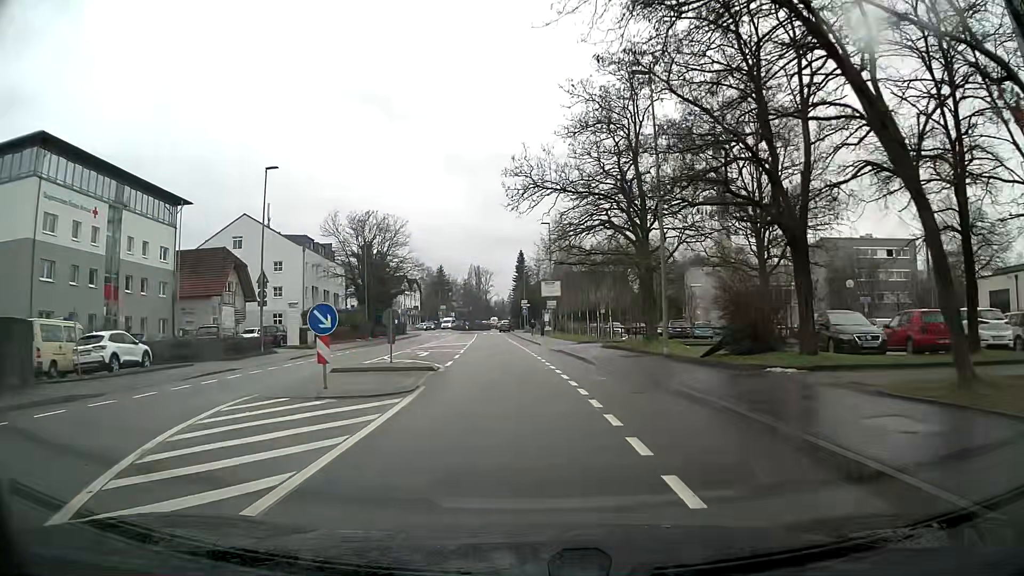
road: tertiary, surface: asphalt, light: Day
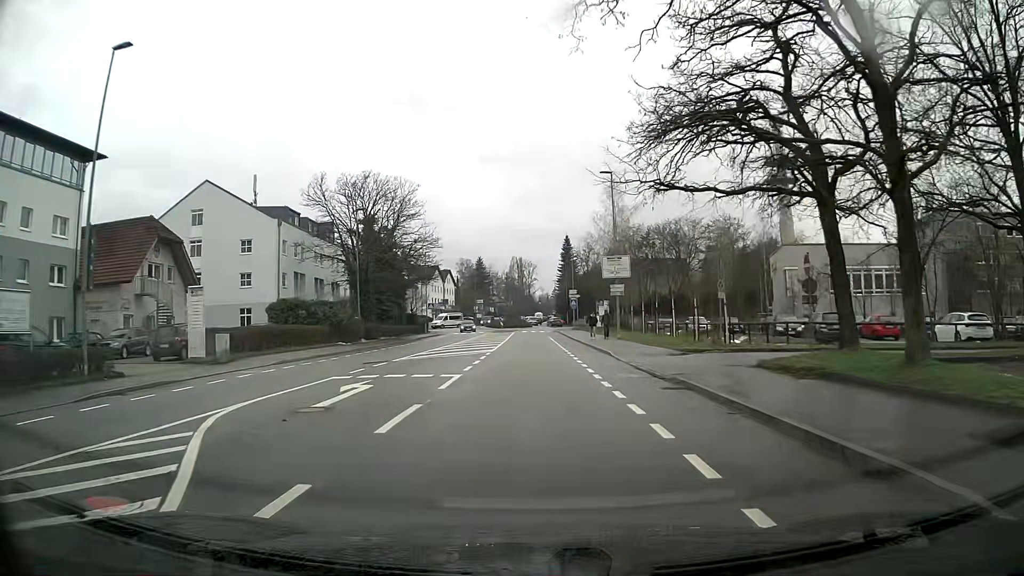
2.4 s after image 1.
(-1.0, +19.3) m; -4°
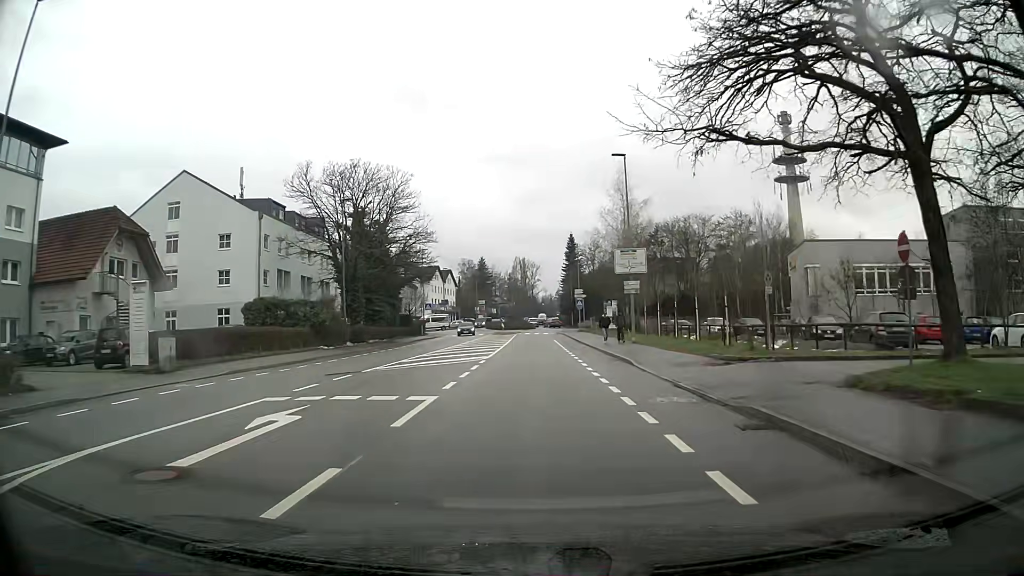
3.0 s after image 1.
(0.0, +4.9) m; 0°
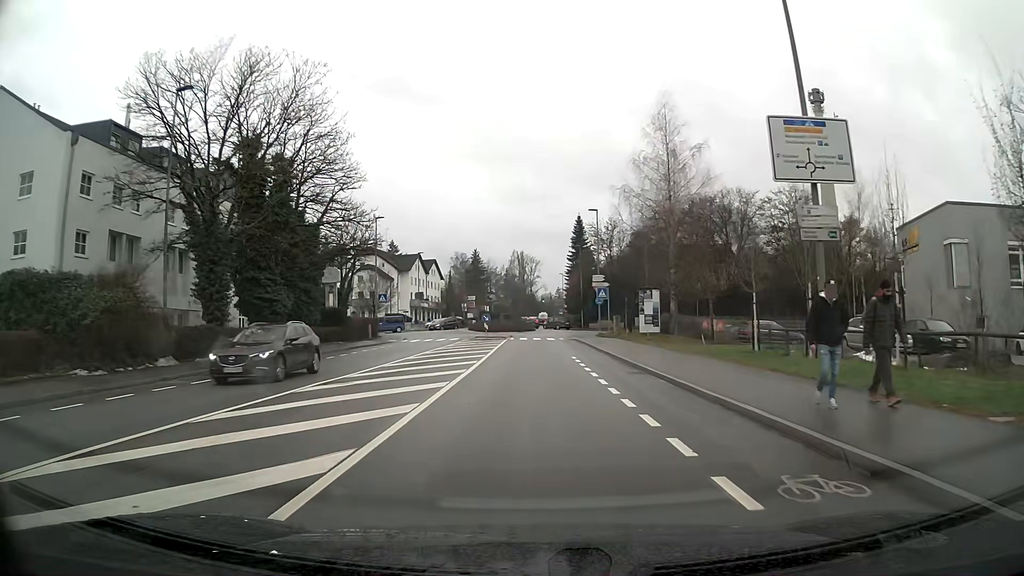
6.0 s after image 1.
(0.0, +24.3) m; 0°
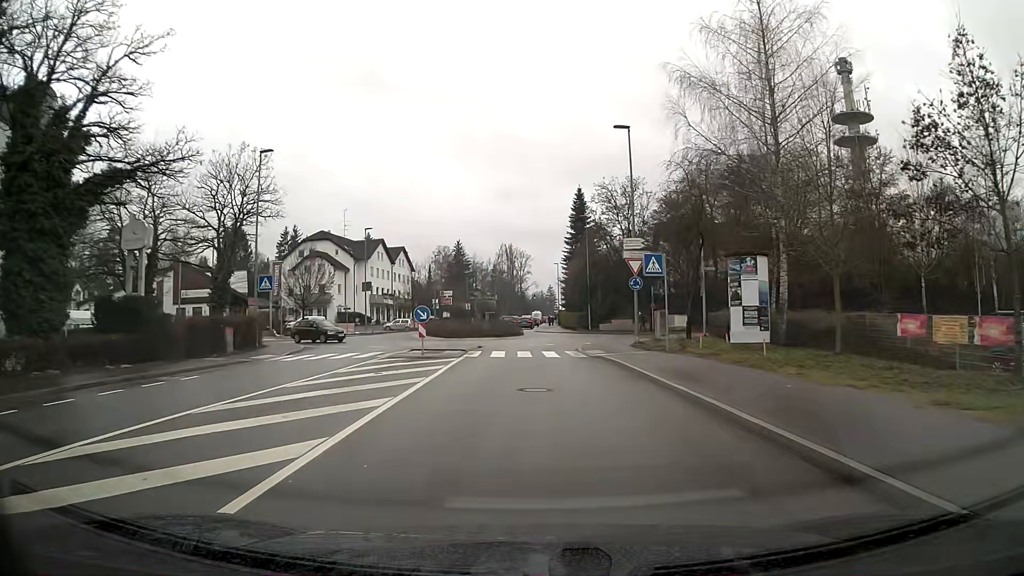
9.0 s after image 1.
(+0.1, +23.7) m; +1°
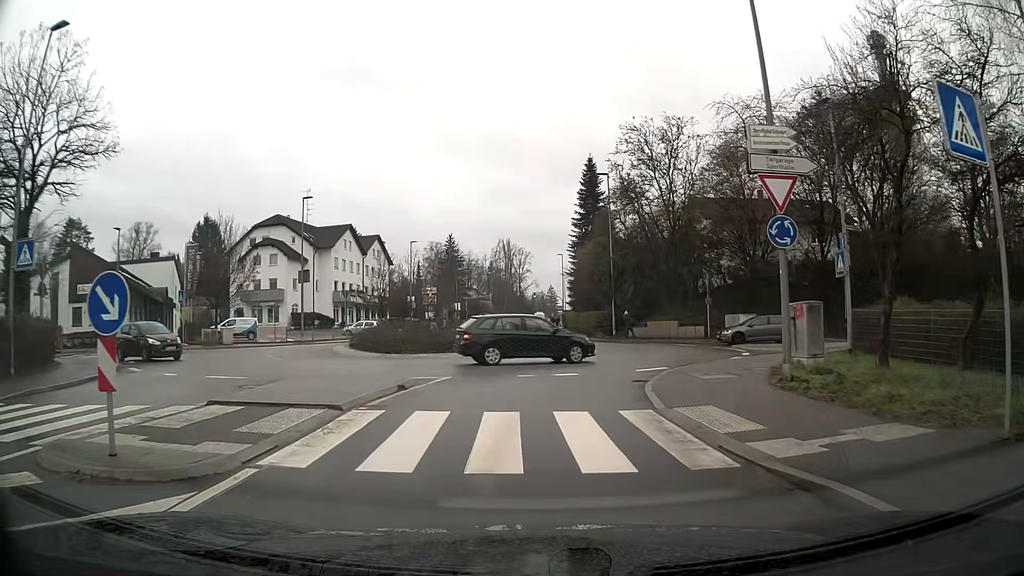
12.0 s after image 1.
(0.0, +18.1) m; 0°
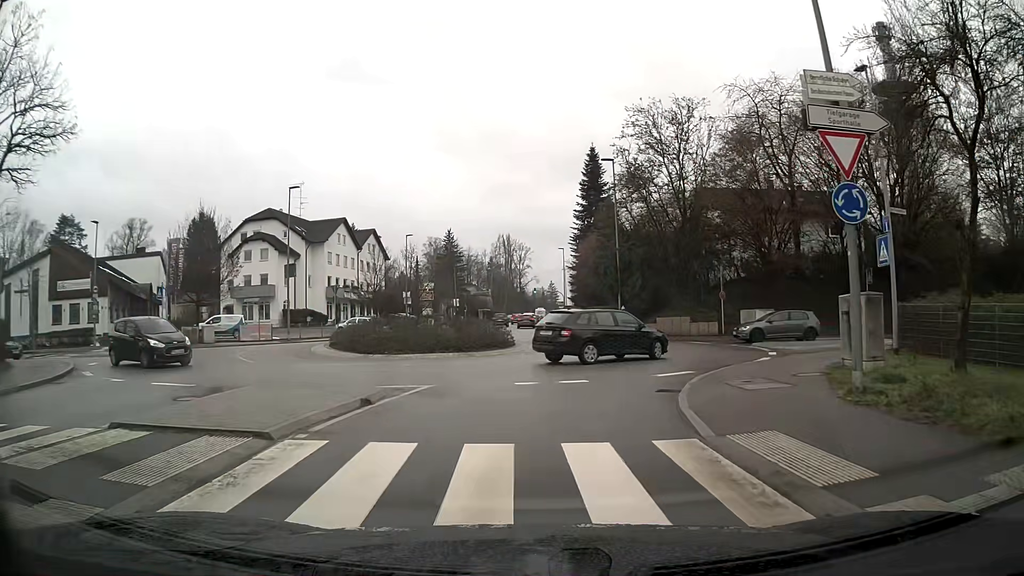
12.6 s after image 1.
(0.0, +2.8) m; 0°
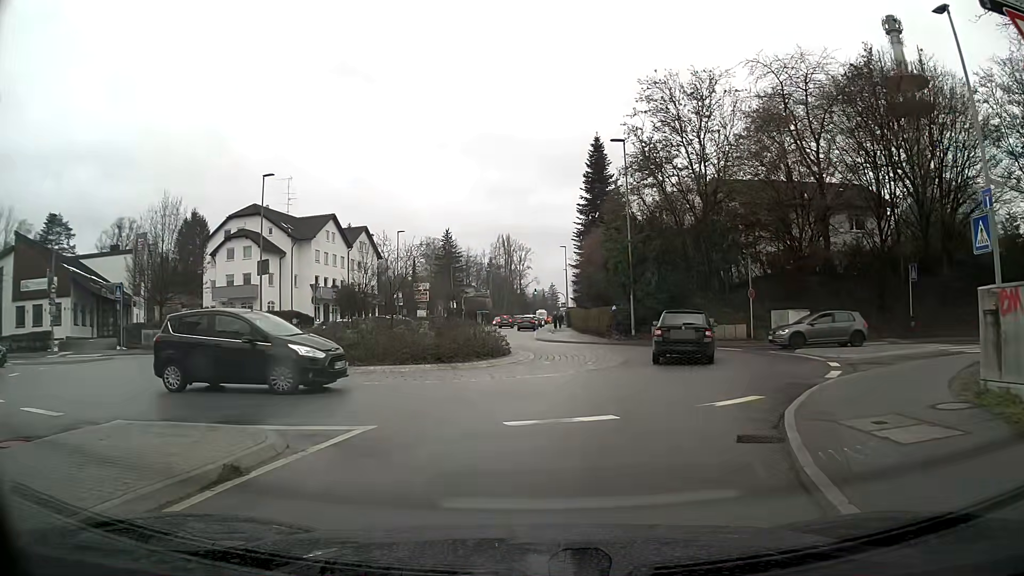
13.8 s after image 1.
(0.0, +4.7) m; 0°
(+1, +10) (+5, +19) (+2, +29) (-2, +38) (-2, +48) (-2, +58) (-2, +68) (-2, +78) (-2, +88) (-2, +98) m
